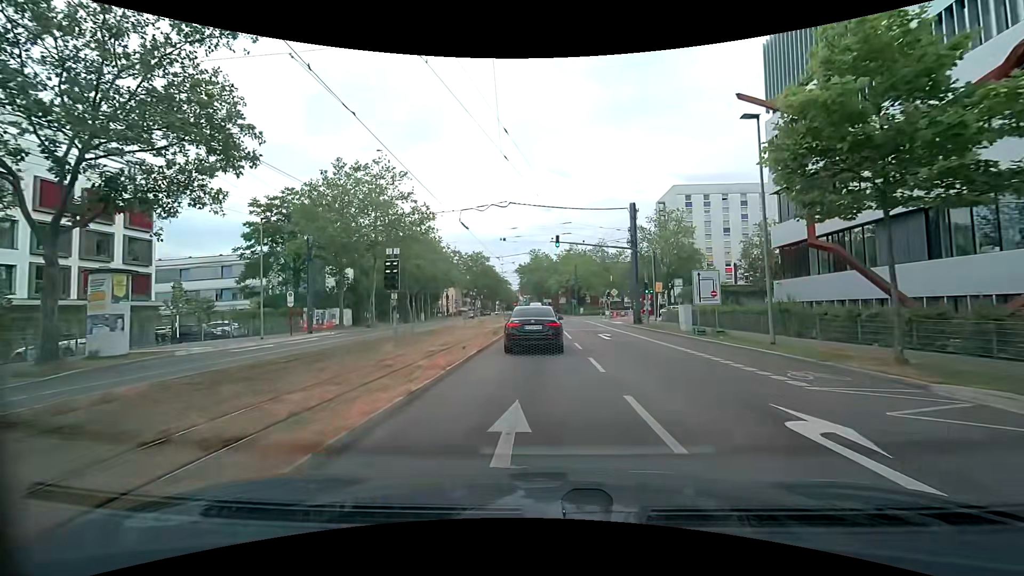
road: secondary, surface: asphalt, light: Day
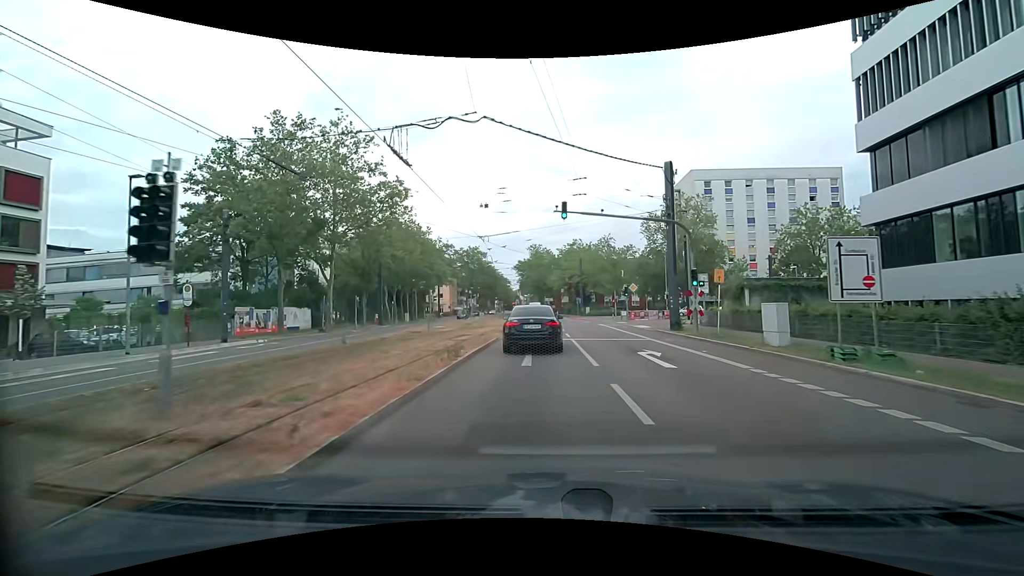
(0.0, +10.9) m; 0°
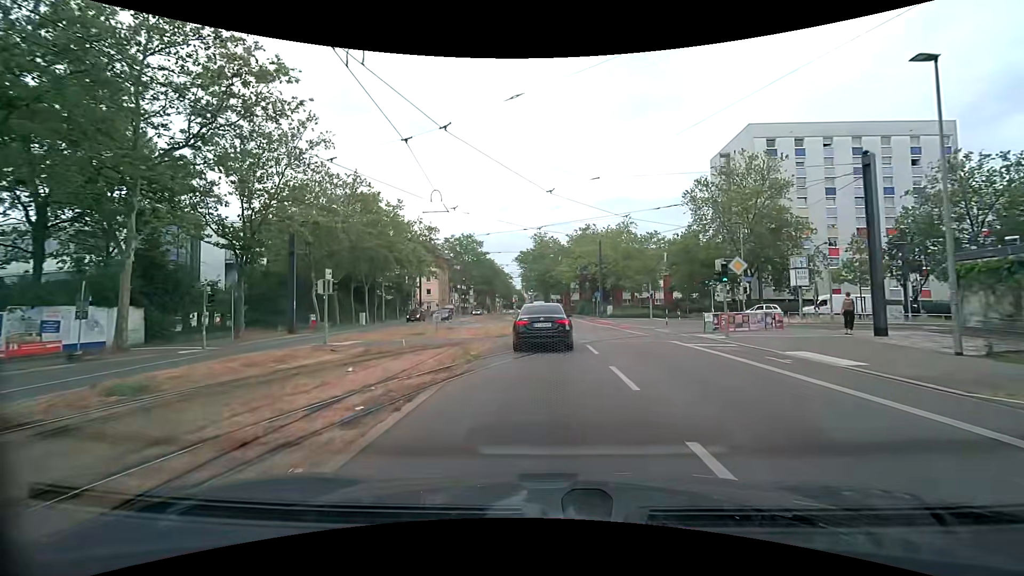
(-0.3, +21.8) m; -1°
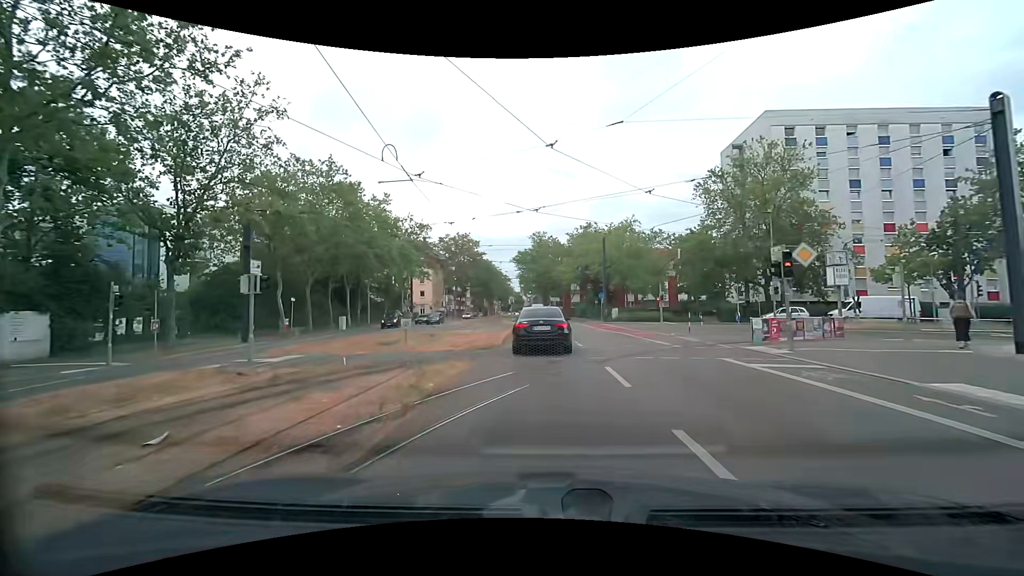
(0.0, +5.4) m; 0°
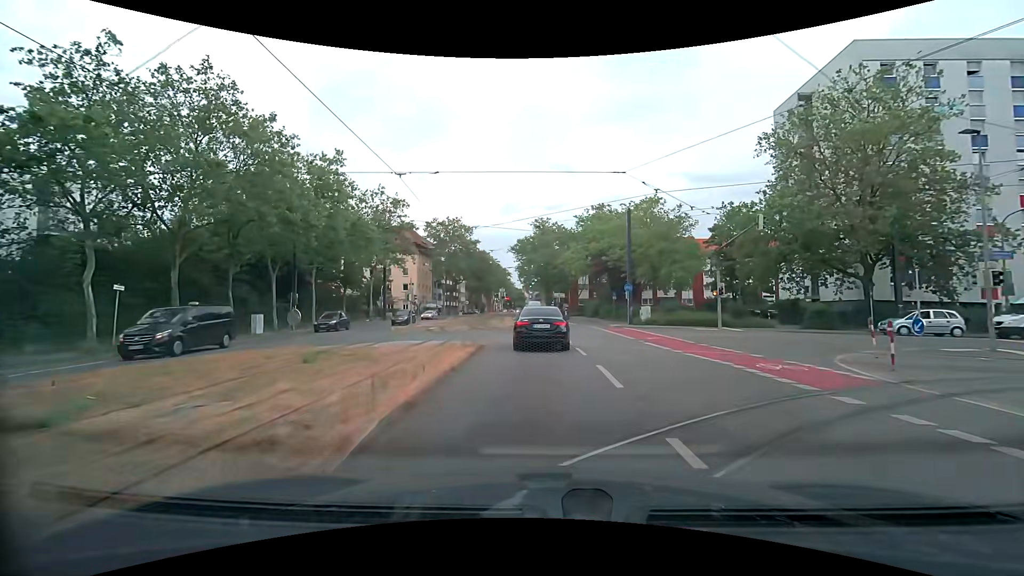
(+0.1, +16.1) m; 0°
